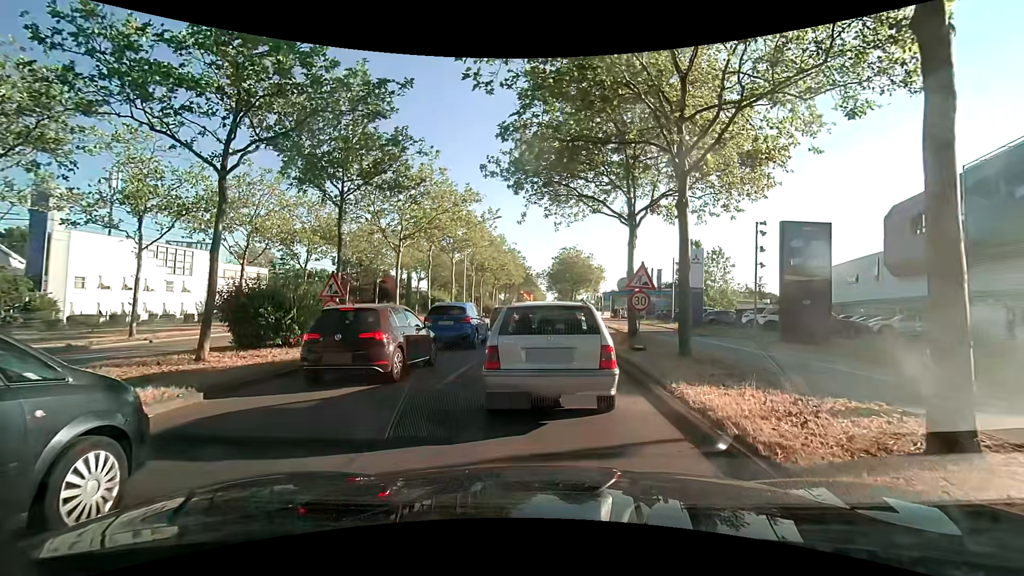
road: primary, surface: asphalt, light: Day
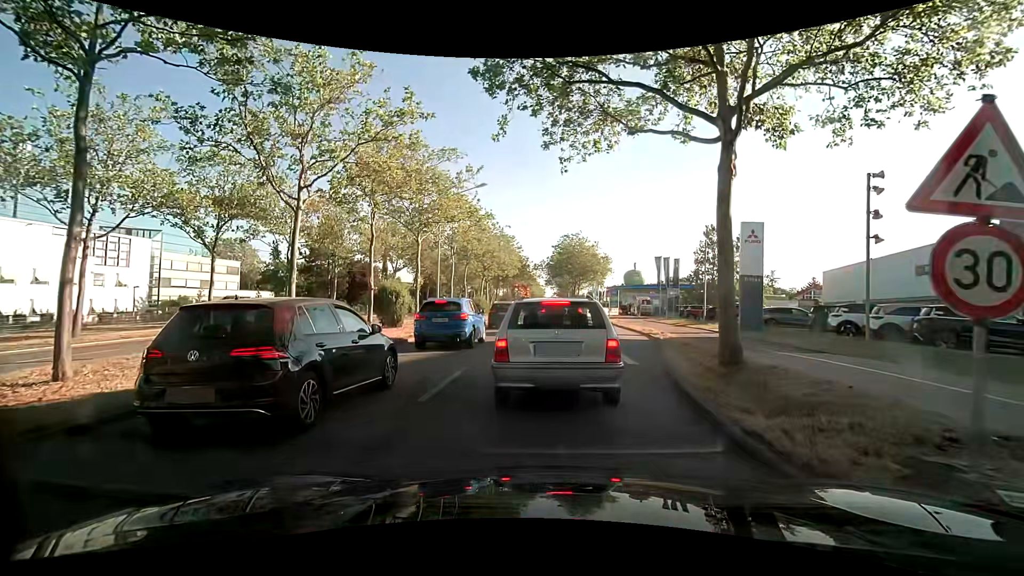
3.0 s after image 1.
(+0.2, +10.8) m; +2°
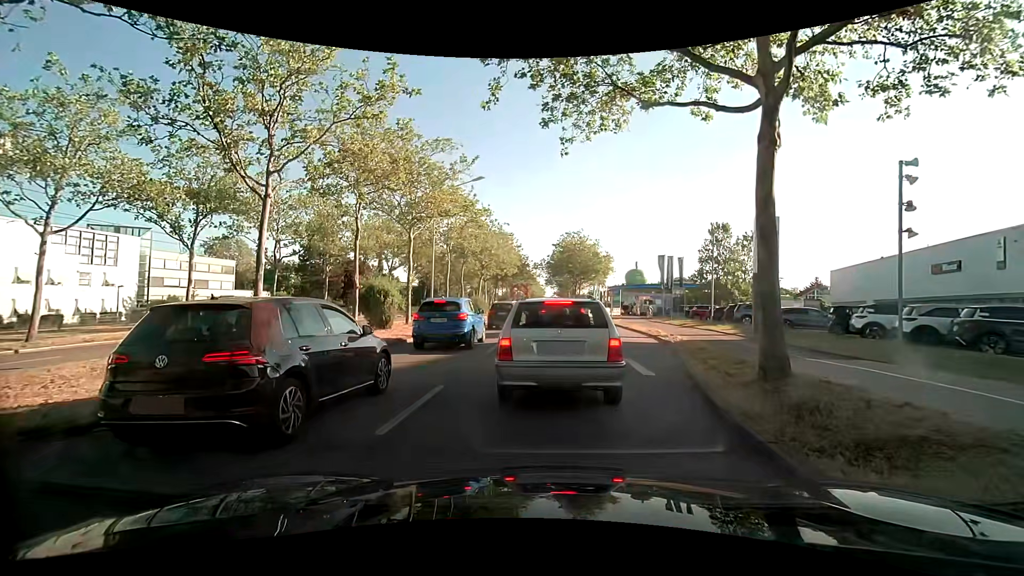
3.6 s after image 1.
(0.0, +1.7) m; +1°
